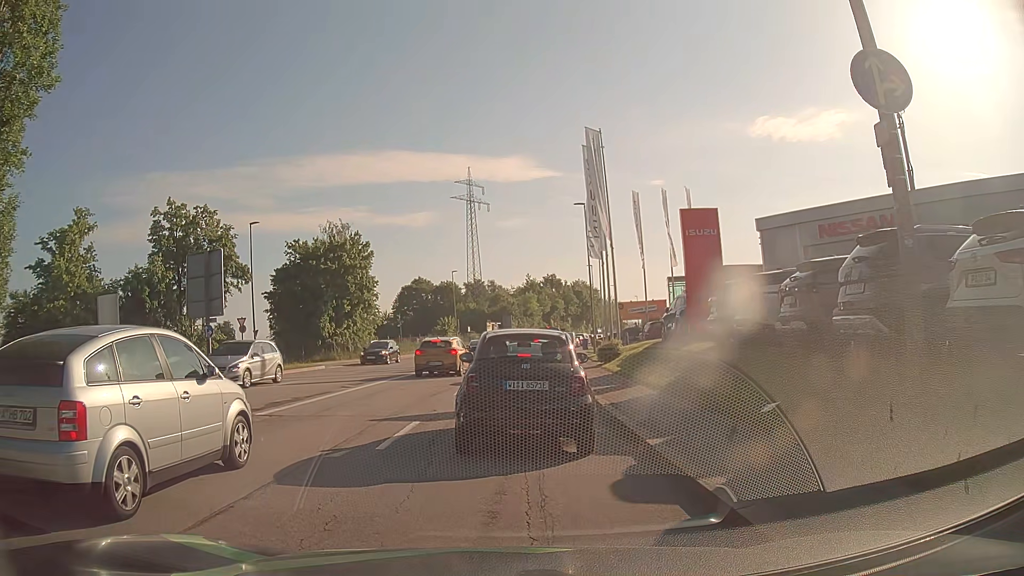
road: tertiary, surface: asphalt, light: Day
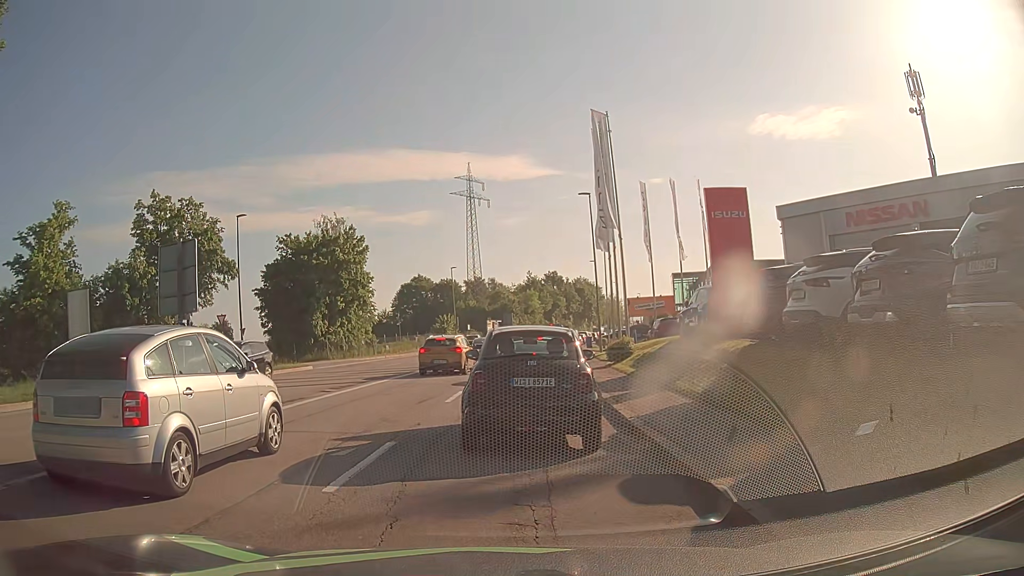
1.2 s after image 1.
(+0.1, +2.6) m; +1°
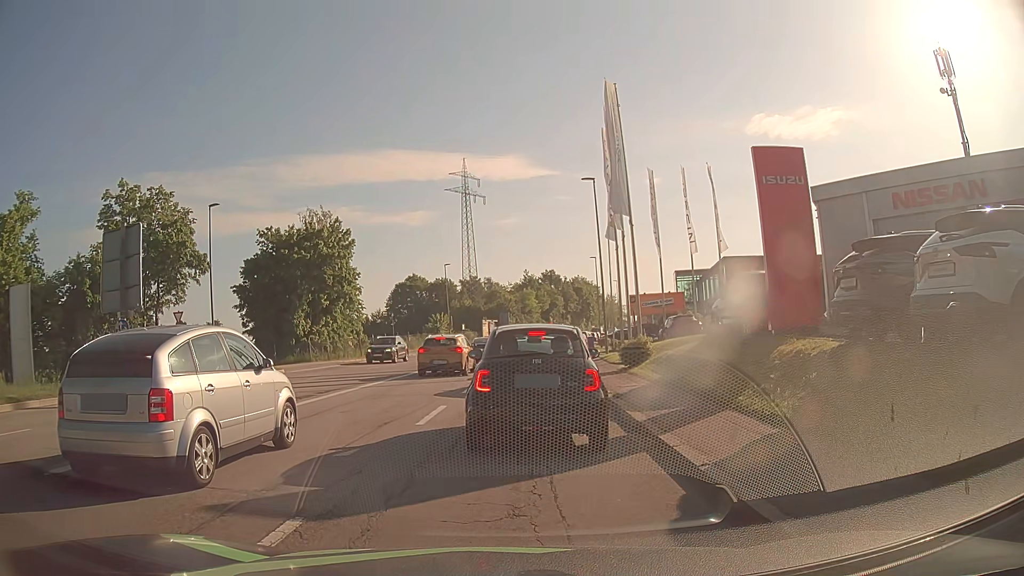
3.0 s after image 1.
(0.0, +4.1) m; +3°
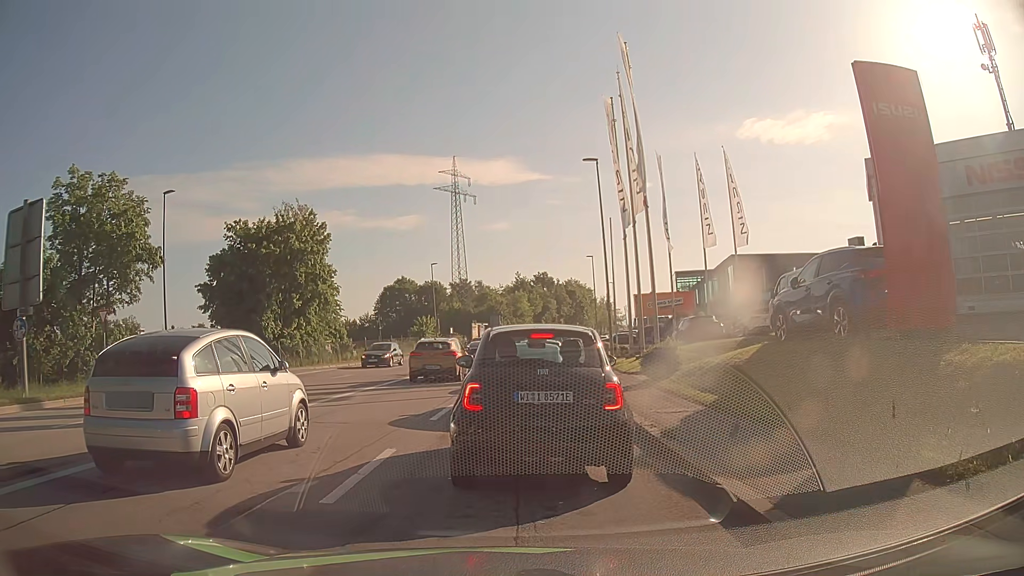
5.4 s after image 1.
(-0.2, +5.1) m; 0°
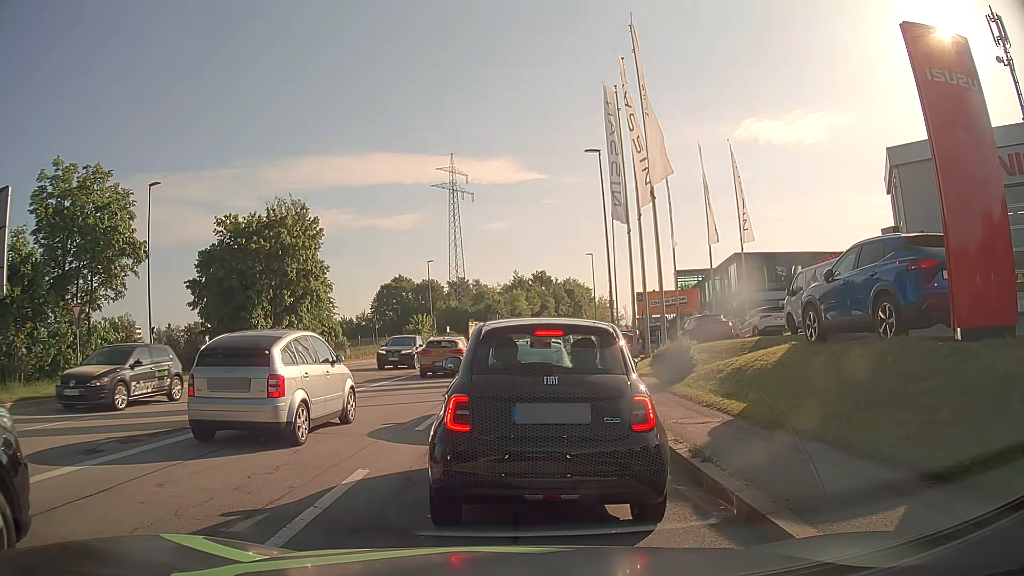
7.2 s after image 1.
(0.0, +1.5) m; +1°
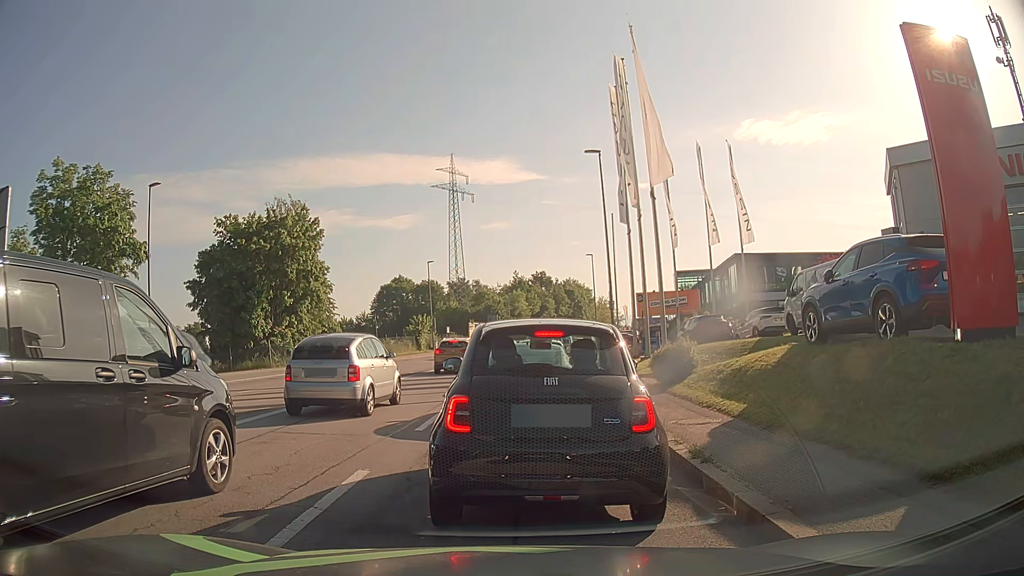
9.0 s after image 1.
(0.0, +0.1) m; 0°
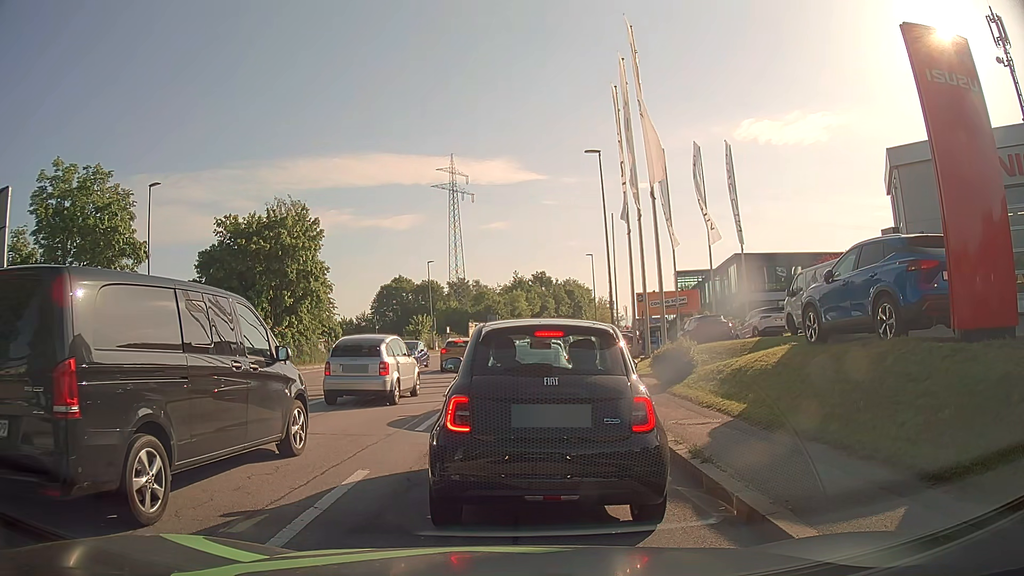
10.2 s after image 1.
(0.0, 0.0) m; 0°
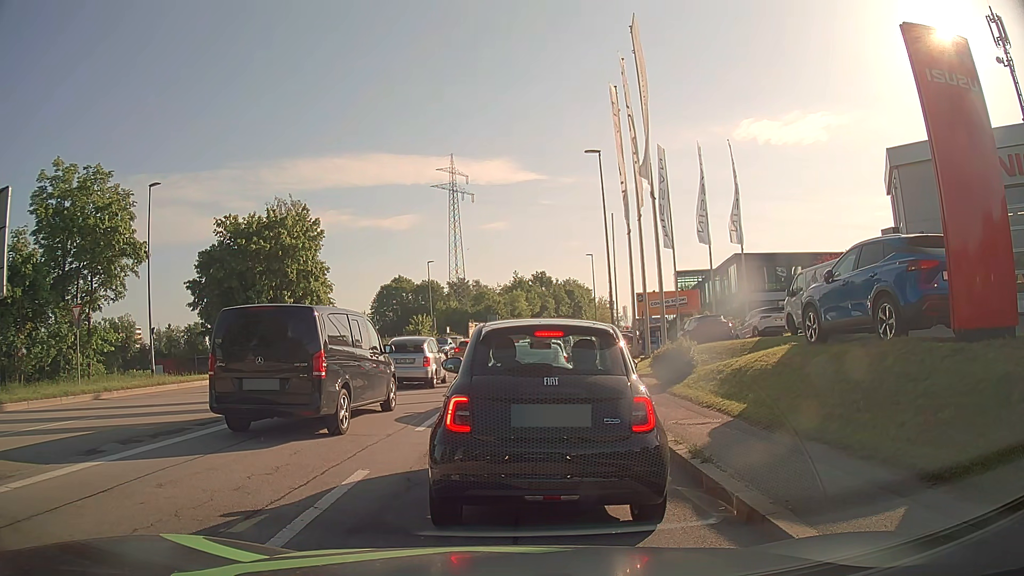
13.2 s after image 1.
(0.0, 0.0) m; 0°
